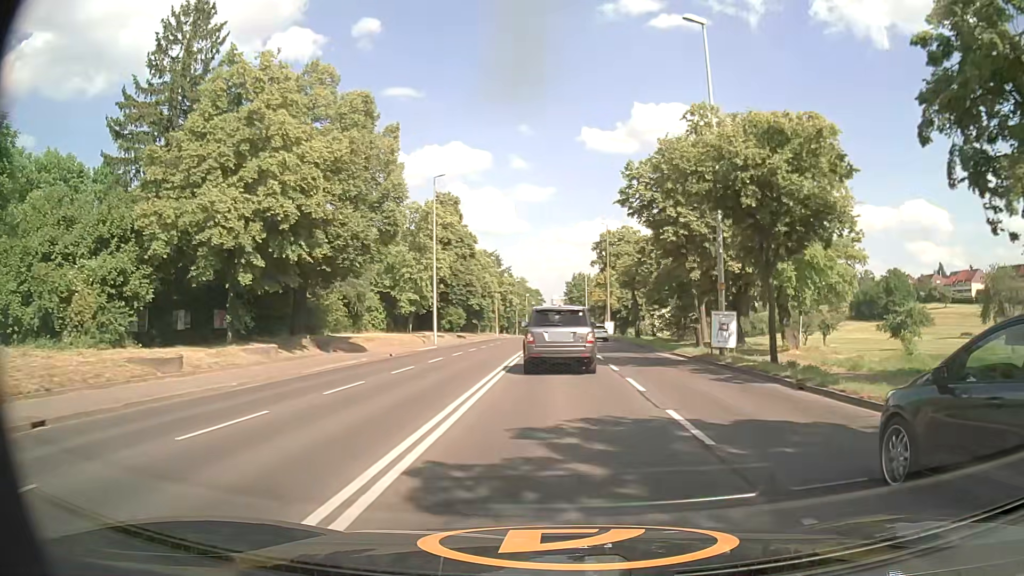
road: primary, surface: asphalt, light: Day
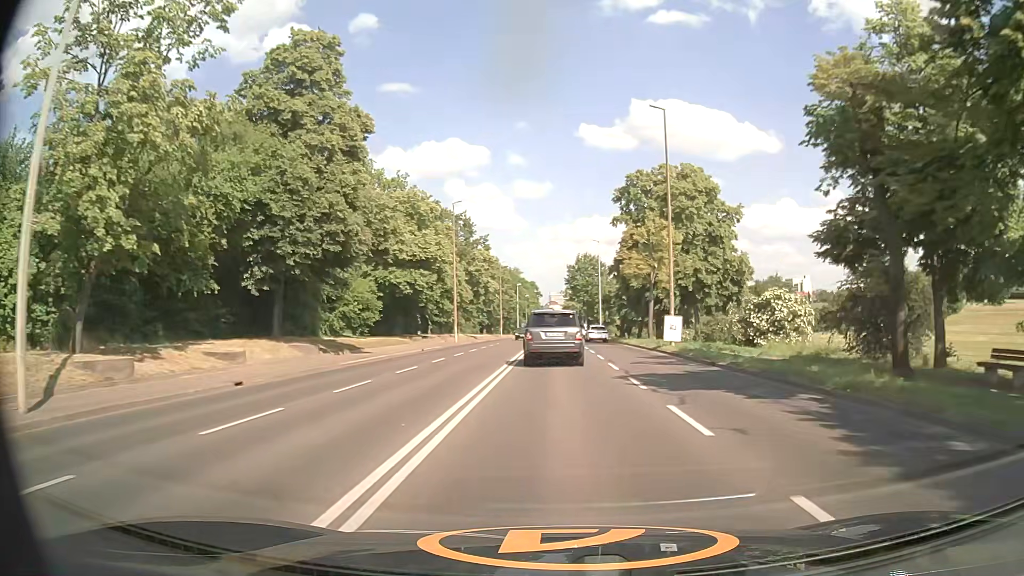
(+0.2, +41.5) m; 0°
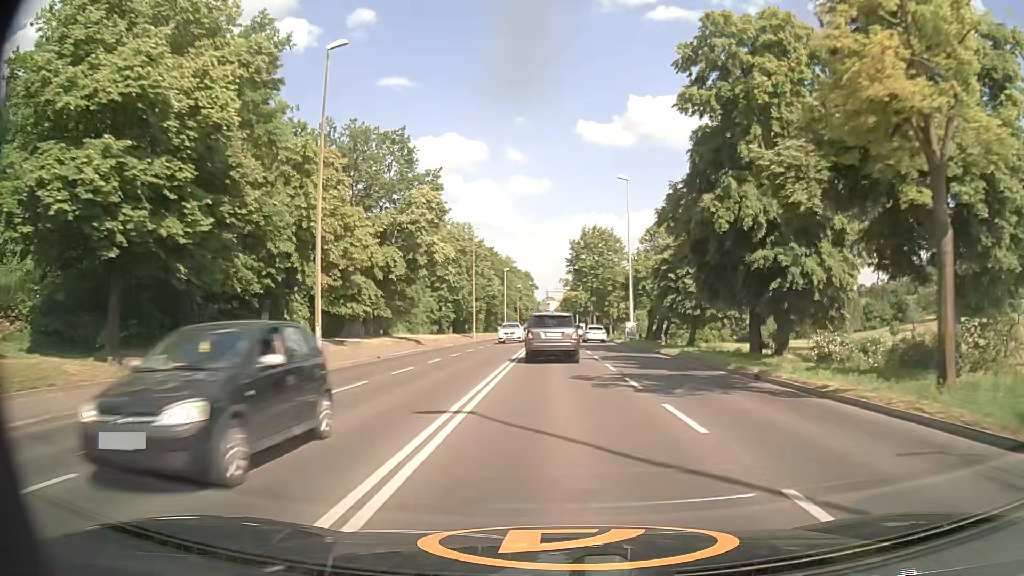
(+0.2, +35.7) m; 0°
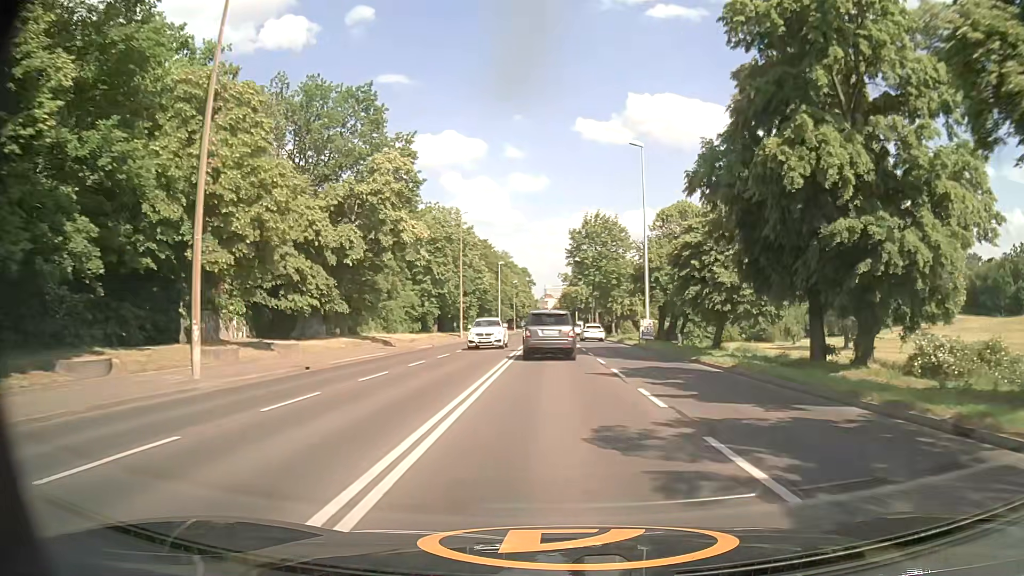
(0.0, +9.3) m; 0°
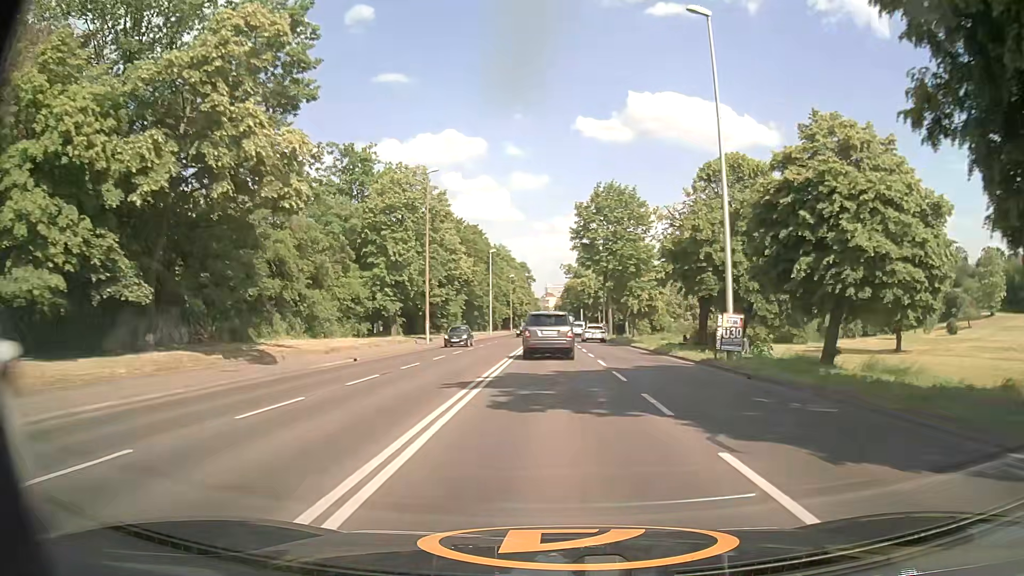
(0.0, +19.0) m; +1°
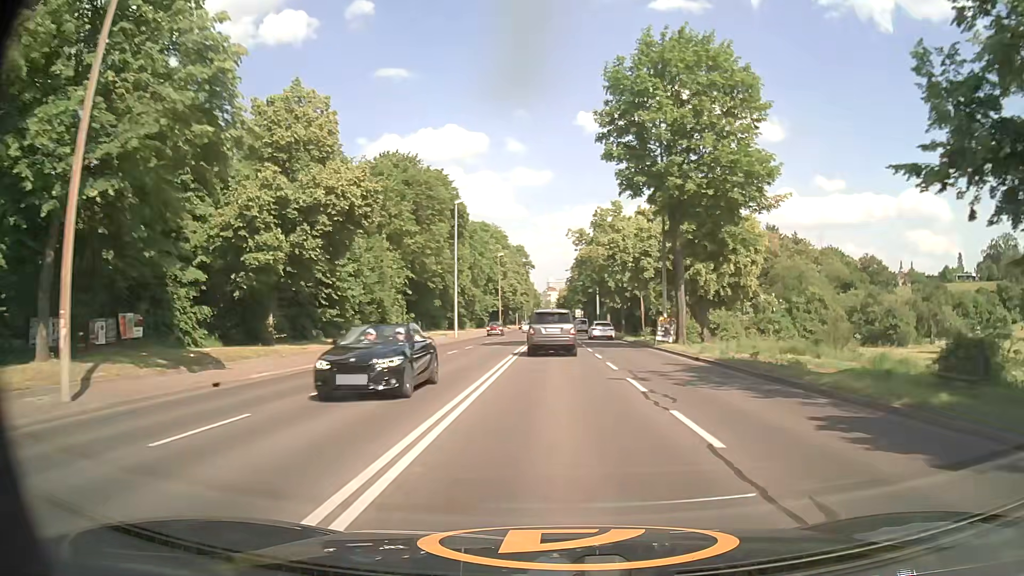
(-0.5, +38.7) m; -1°
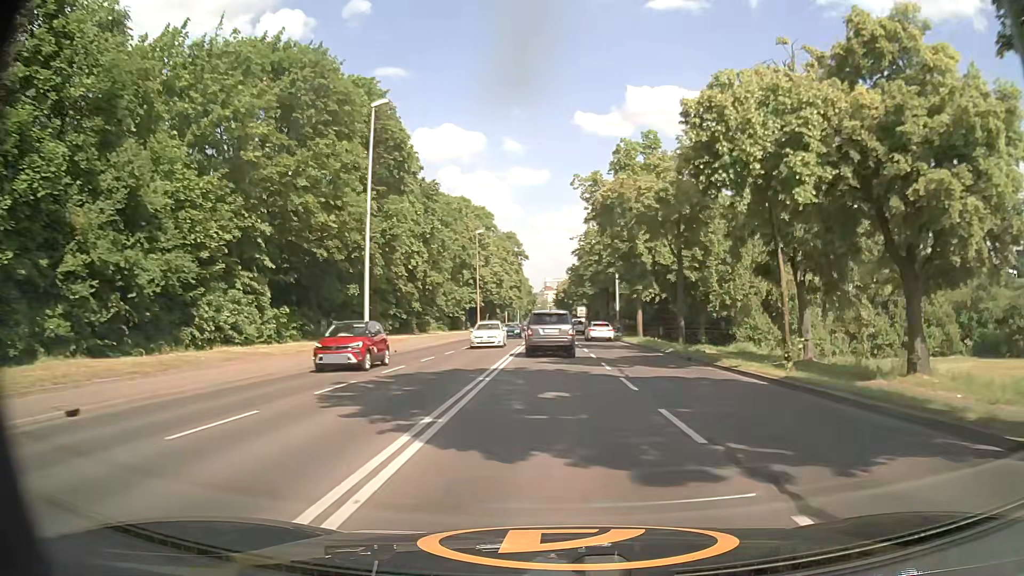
(+0.1, +29.4) m; 0°
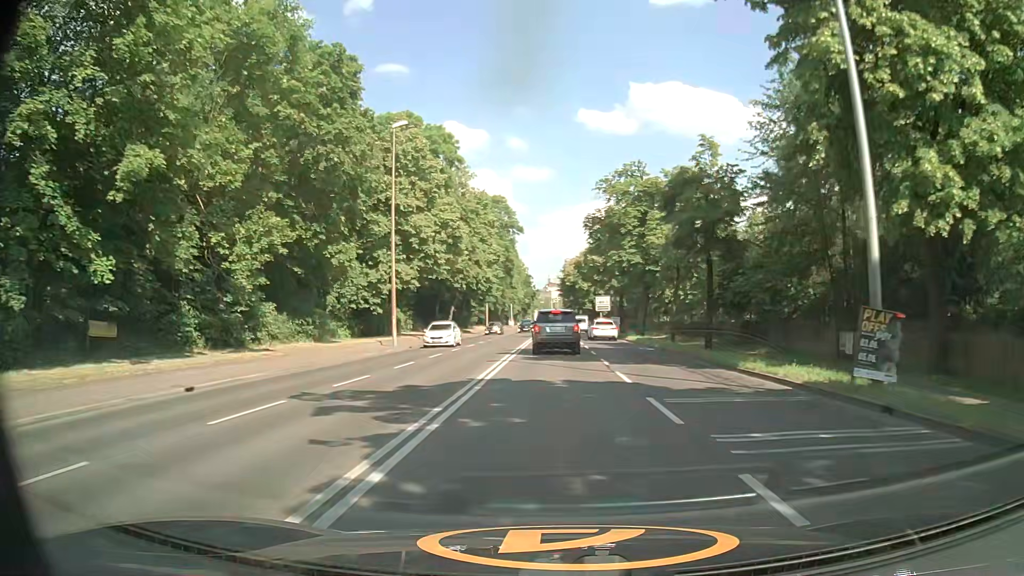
(+0.2, +46.3) m; 0°
(0, +10) (0, +20) (0, +30) (0, +40) (0, +50) (0, +60) (0, +70) (0, +80) (0, +90) (0, +100) m
